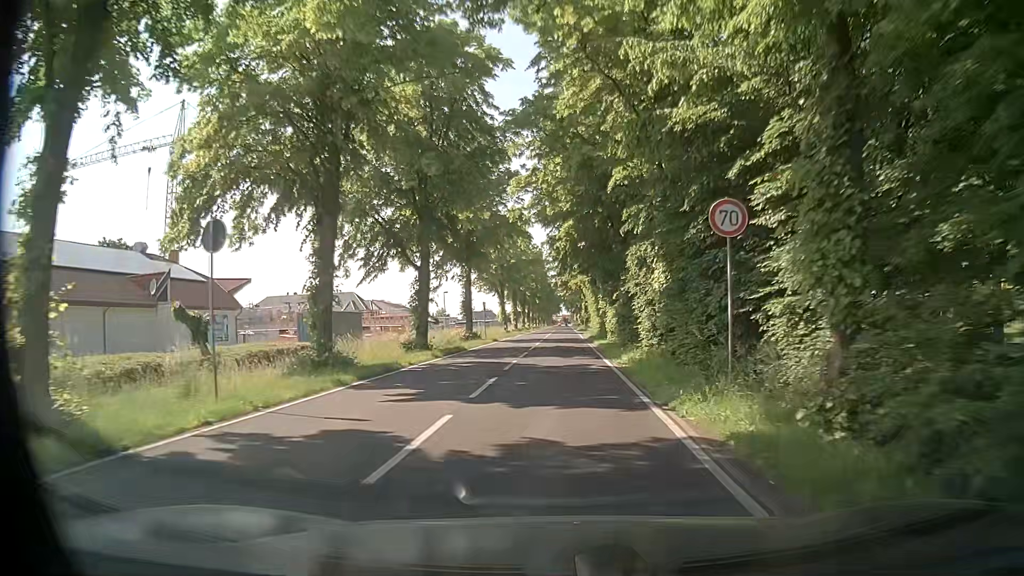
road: secondary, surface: asphalt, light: Day
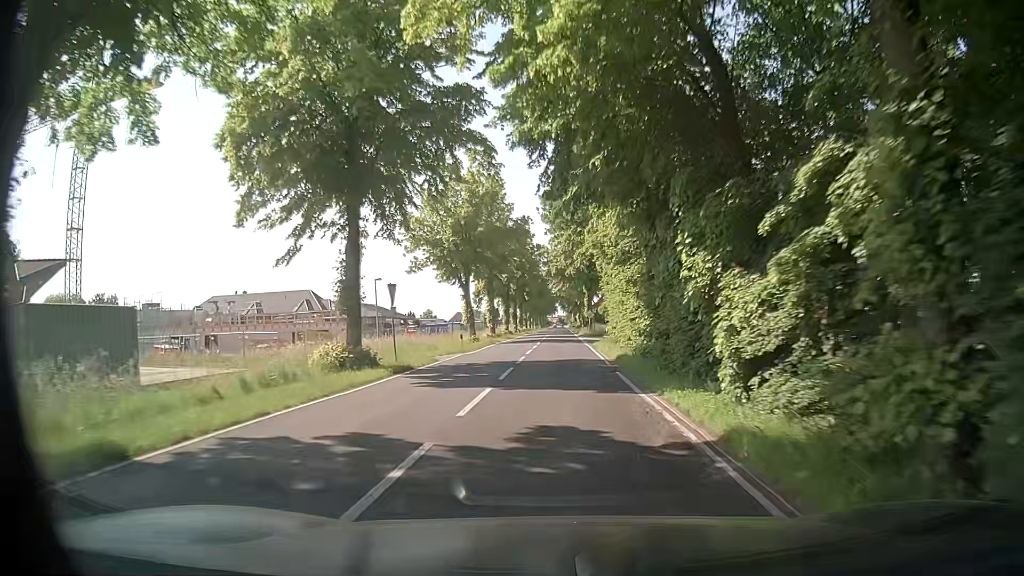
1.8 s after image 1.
(+0.1, +27.0) m; 0°
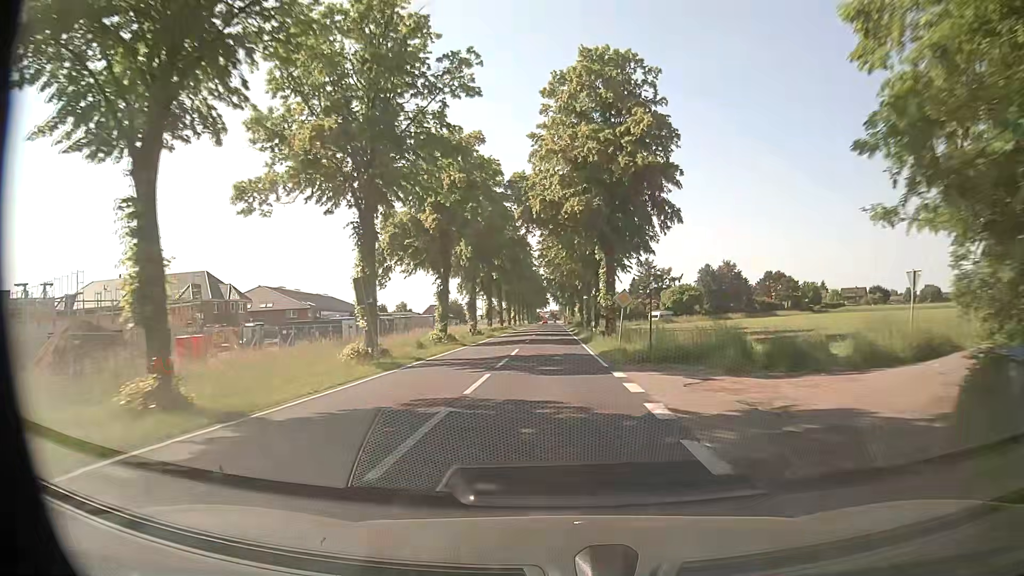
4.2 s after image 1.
(+0.3, +41.4) m; +1°
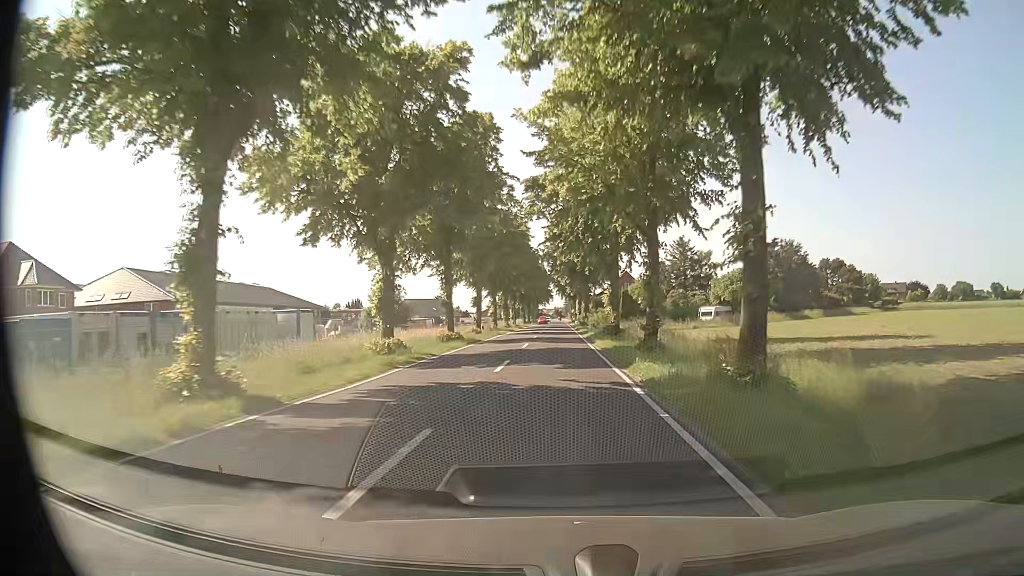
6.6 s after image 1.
(-0.5, +44.3) m; 0°
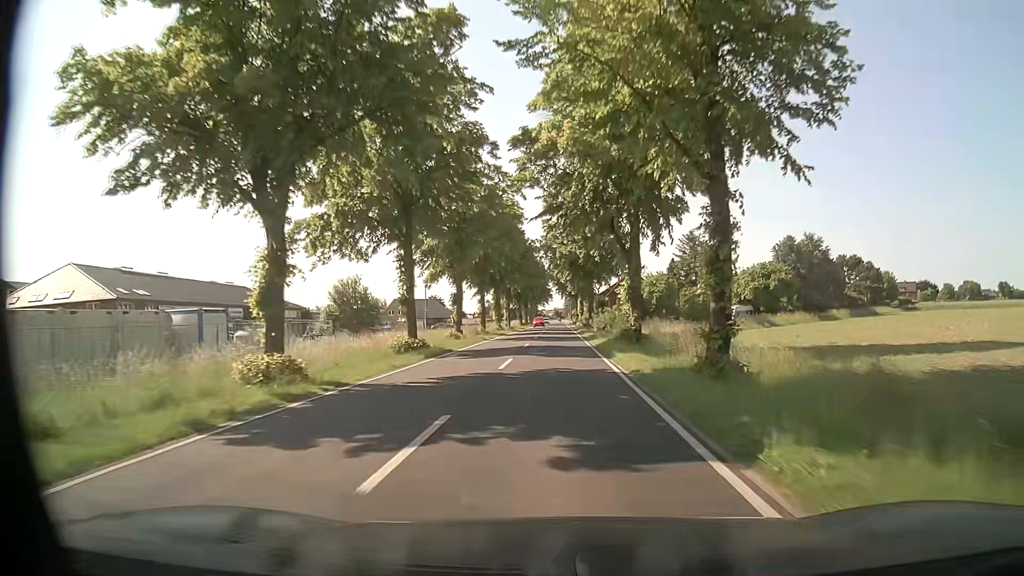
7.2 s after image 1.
(0.0, +11.0) m; 0°
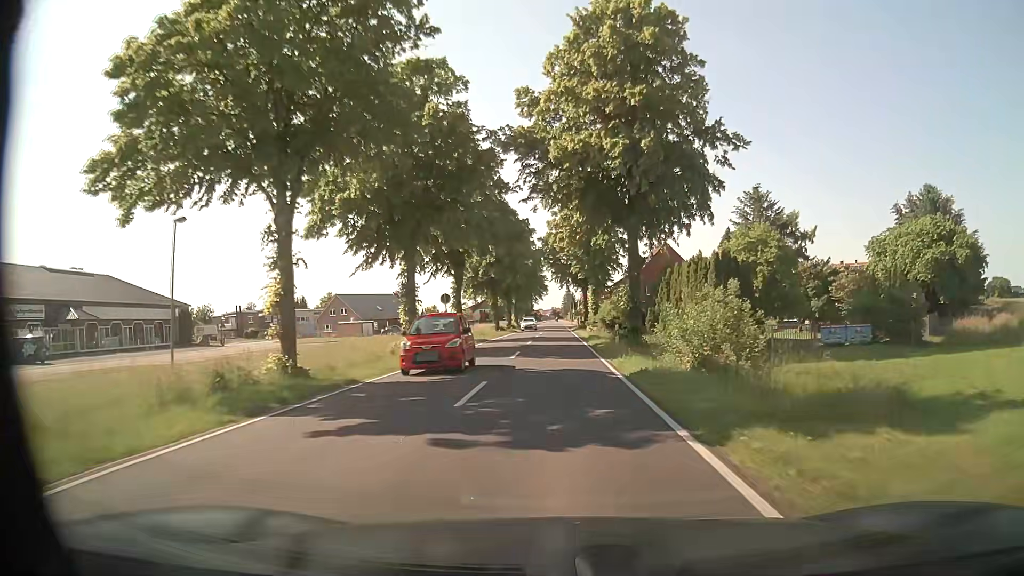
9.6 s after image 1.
(+0.3, +43.7) m; 0°
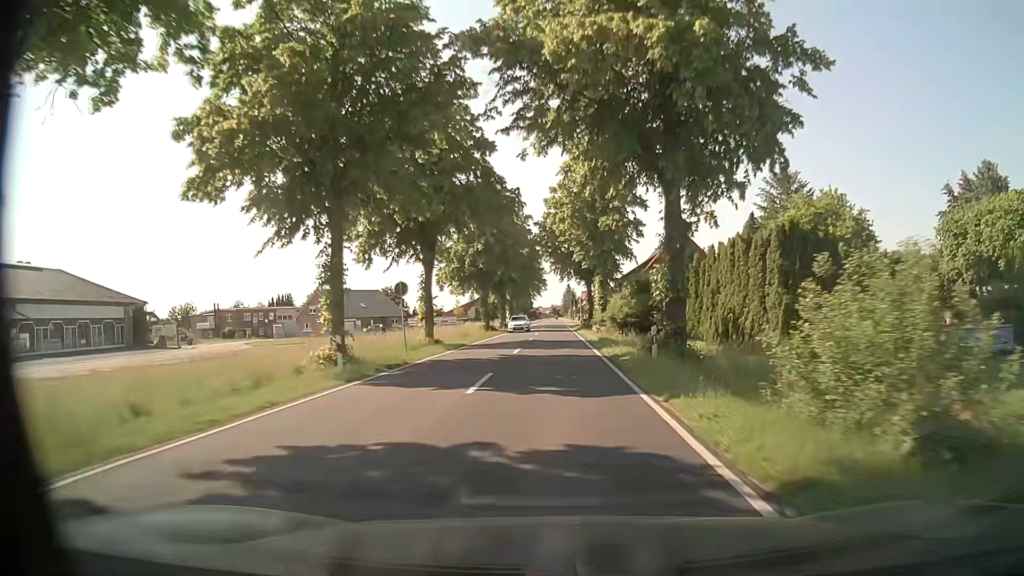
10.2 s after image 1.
(+0.1, +10.8) m; 0°
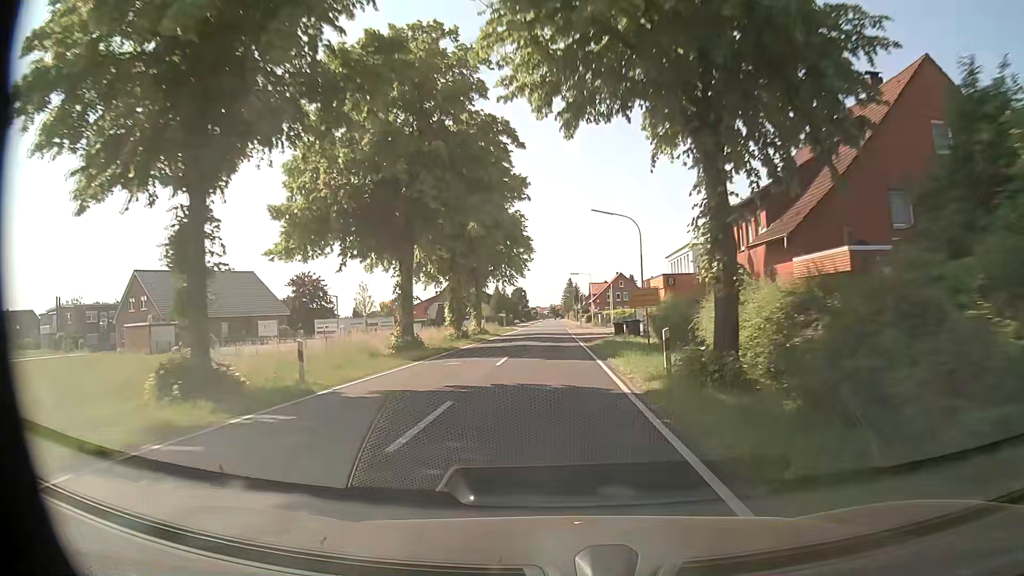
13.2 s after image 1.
(-0.1, +53.9) m; 0°
(0, +10) (0, +20) (0, +30) (0, +40) (0, +50) (0, +60) (-1, +70) (-1, +80) (-1, +90) (-1, +100) m
